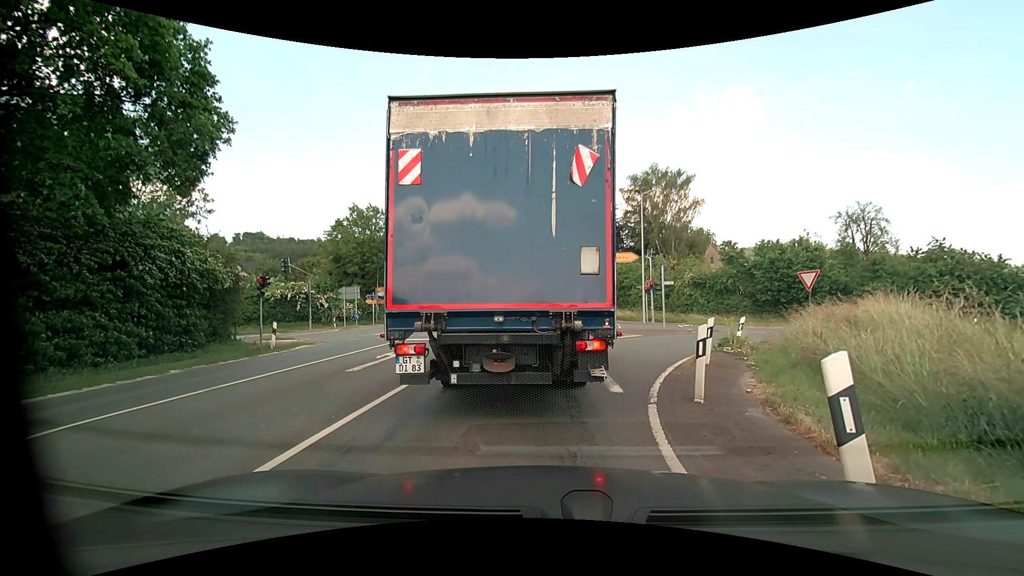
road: primary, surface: asphalt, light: Day
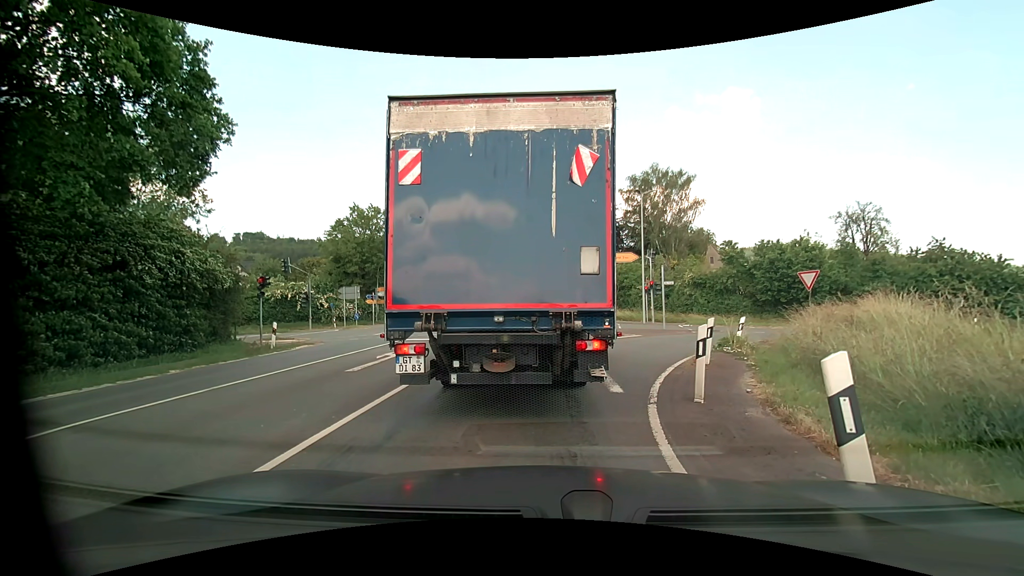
(0.0, 0.0) m; 0°
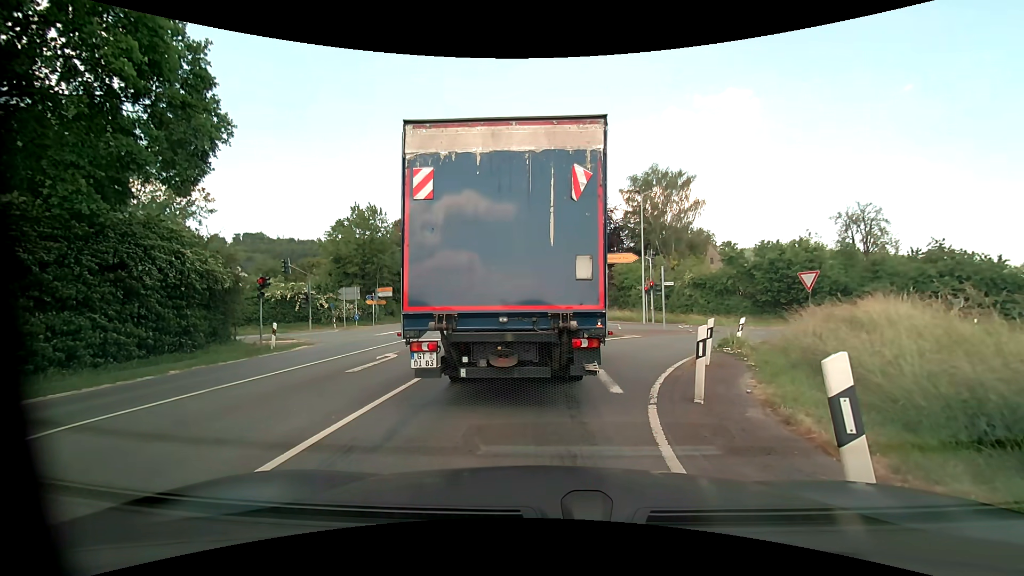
(0.0, 0.0) m; 0°
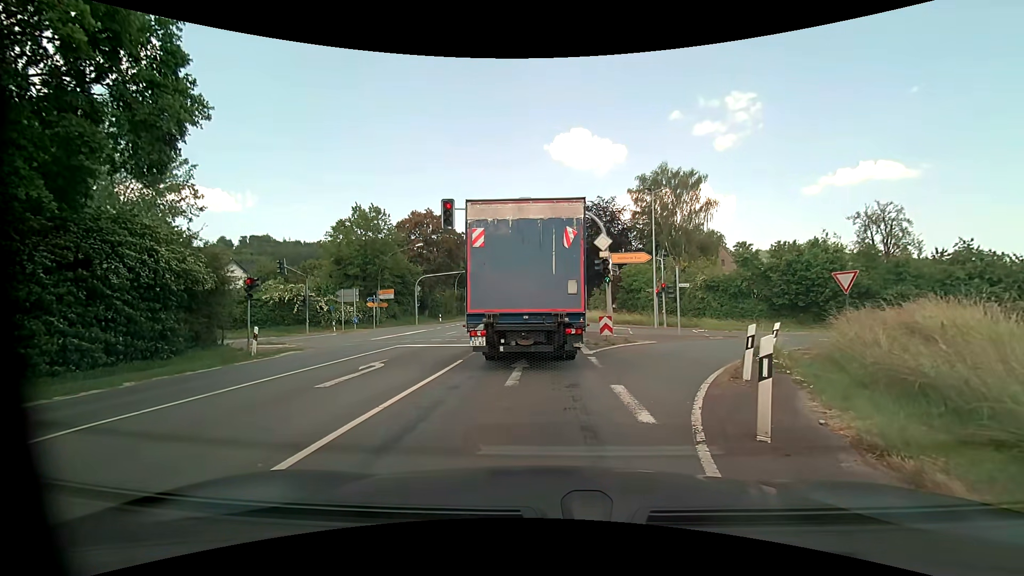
(0.0, +1.8) m; -1°
(0, +10) (-1, +20) (-1, +30) (-1, +40) (-1, +50) (-1, +60) (0, +70) (0, +80) (0, +90) (0, +100) m
